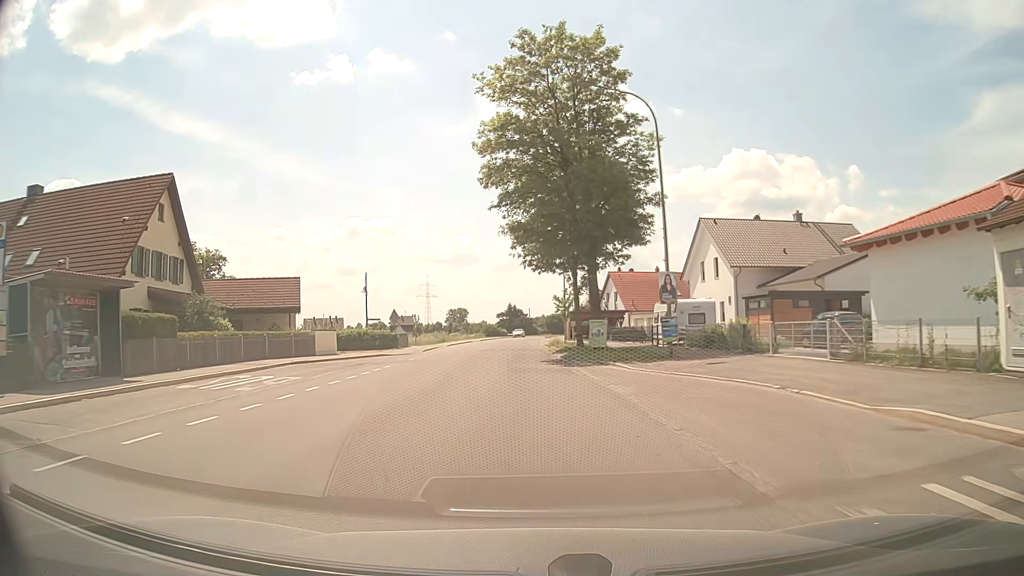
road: tertiary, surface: asphalt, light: Day
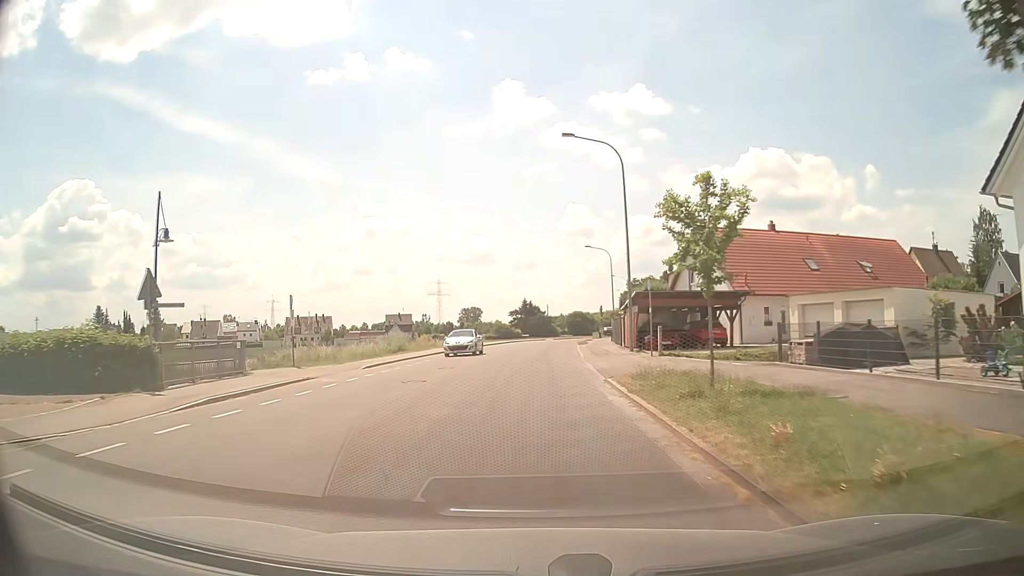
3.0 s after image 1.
(-0.7, +35.5) m; -1°
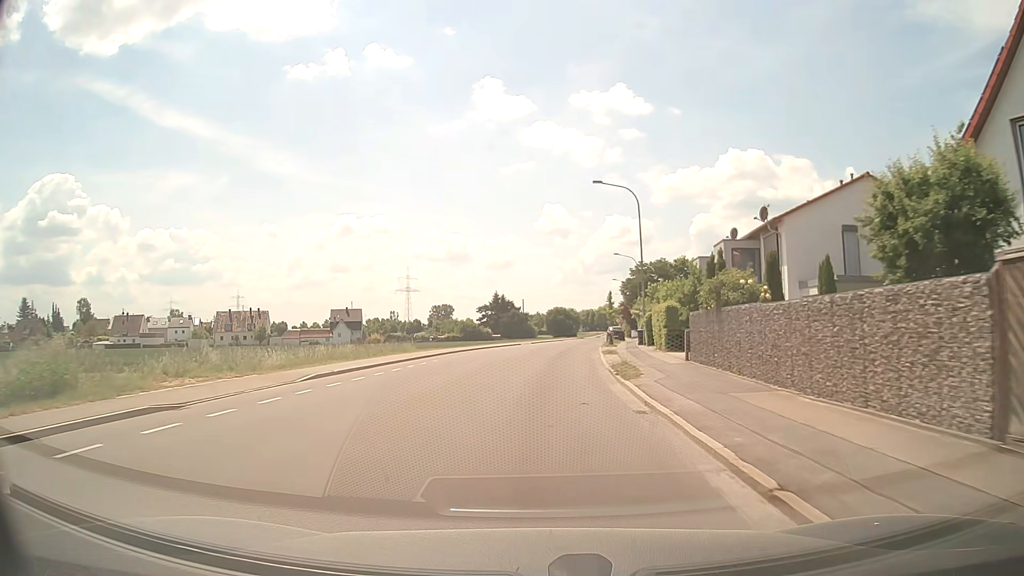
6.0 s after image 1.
(+0.2, +35.1) m; +2°
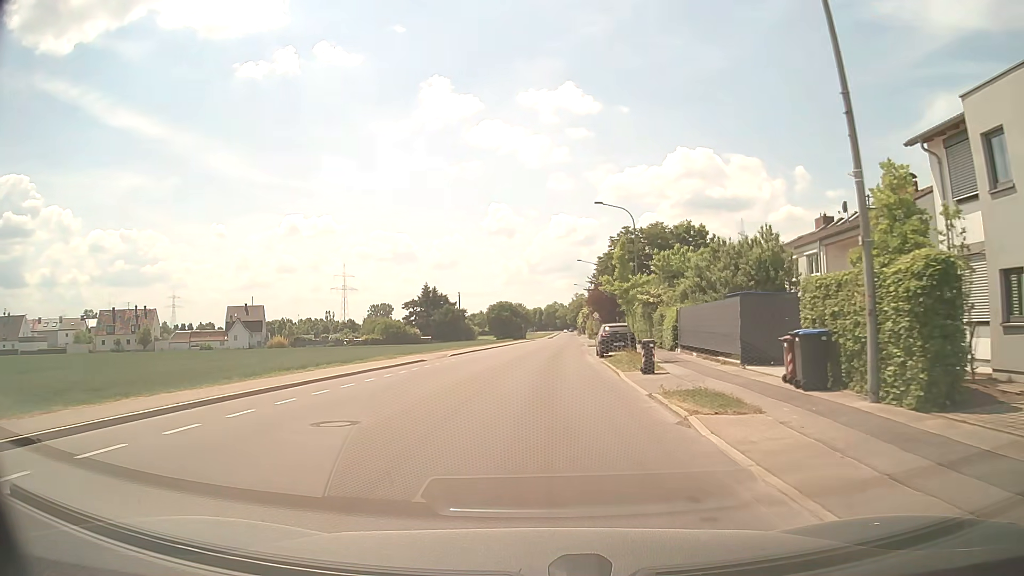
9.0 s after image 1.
(+1.2, +34.5) m; +5°
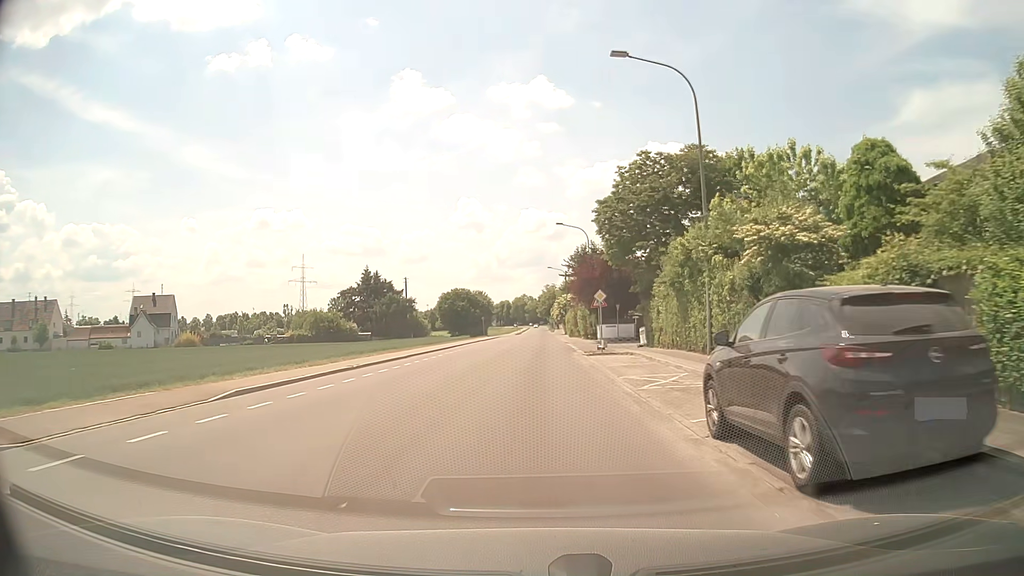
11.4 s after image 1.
(+0.7, +27.8) m; +3°
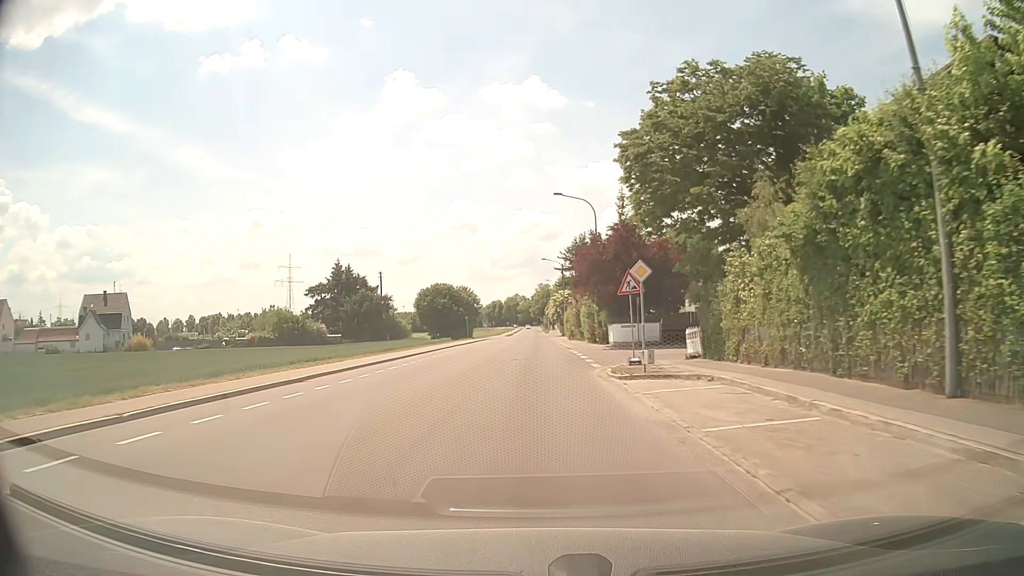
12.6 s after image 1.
(+0.1, +14.3) m; +1°
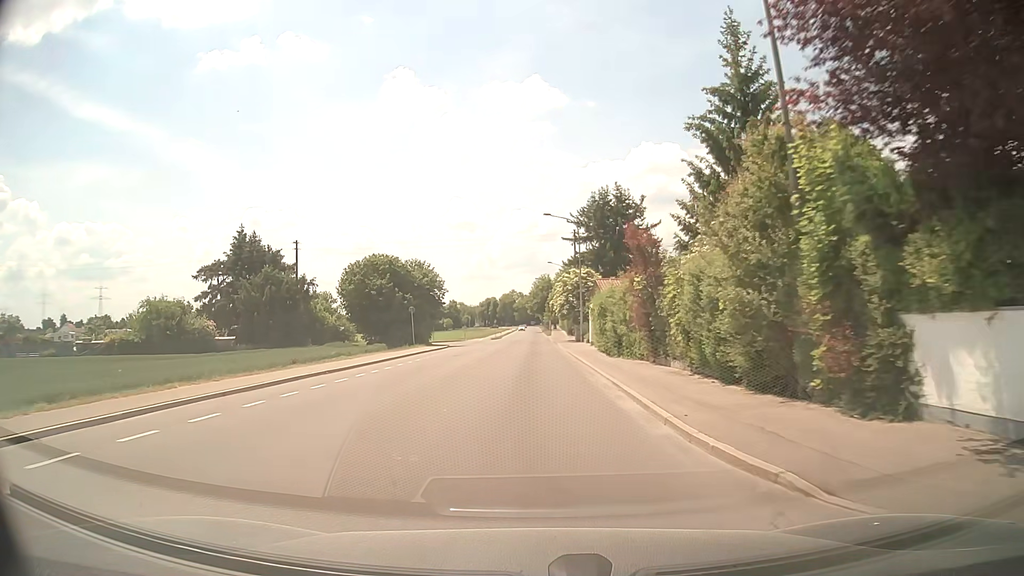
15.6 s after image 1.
(+0.1, +37.3) m; 0°
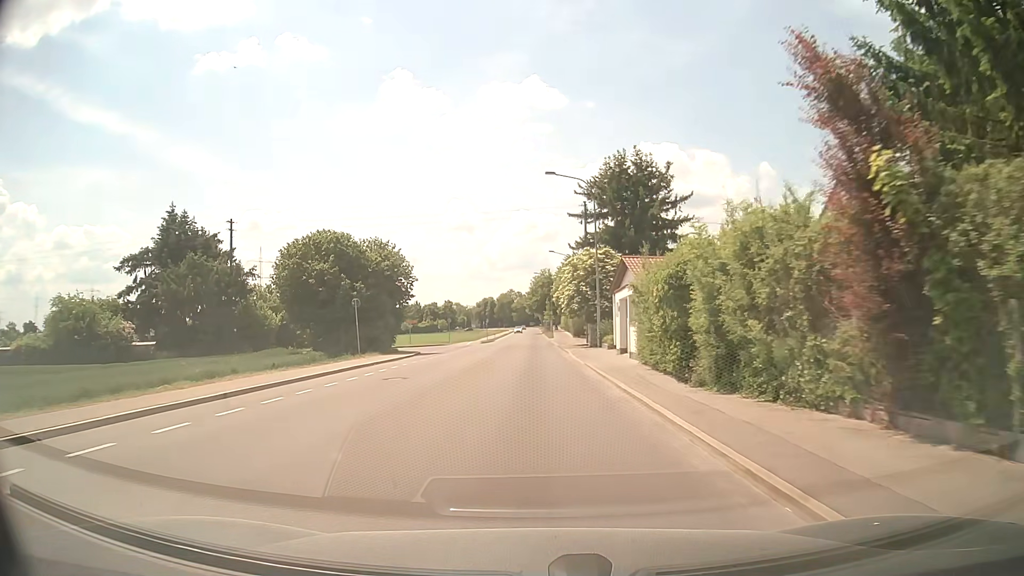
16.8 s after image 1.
(-0.1, +15.6) m; 0°
(0, +10) (0, +20) (0, +30) (0, +40) (0, +50) (0, +60) (0, +70) (0, +80) (0, +90) (0, +100) m
